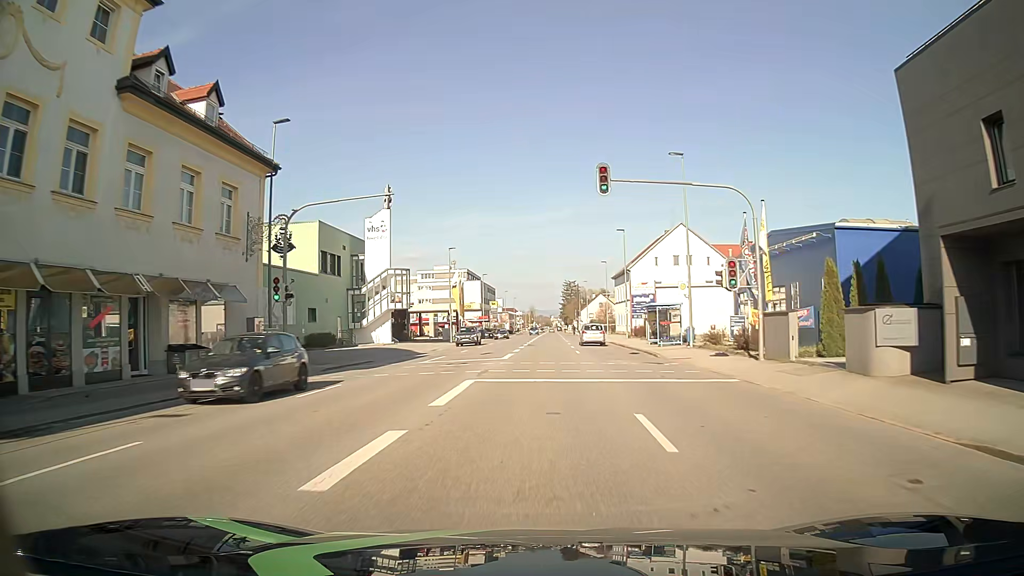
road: tertiary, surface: asphalt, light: Day
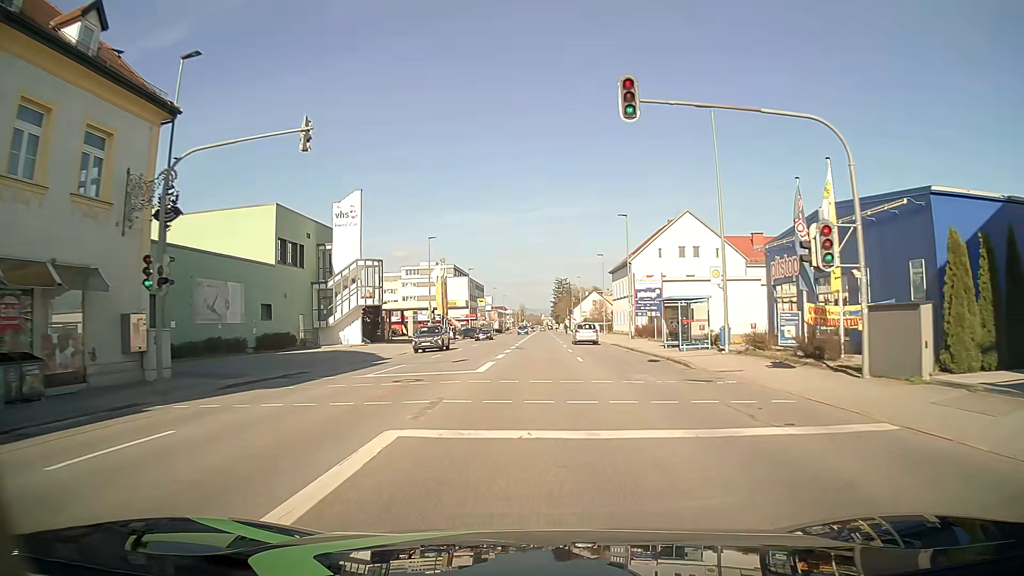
(0.0, +8.1) m; +1°
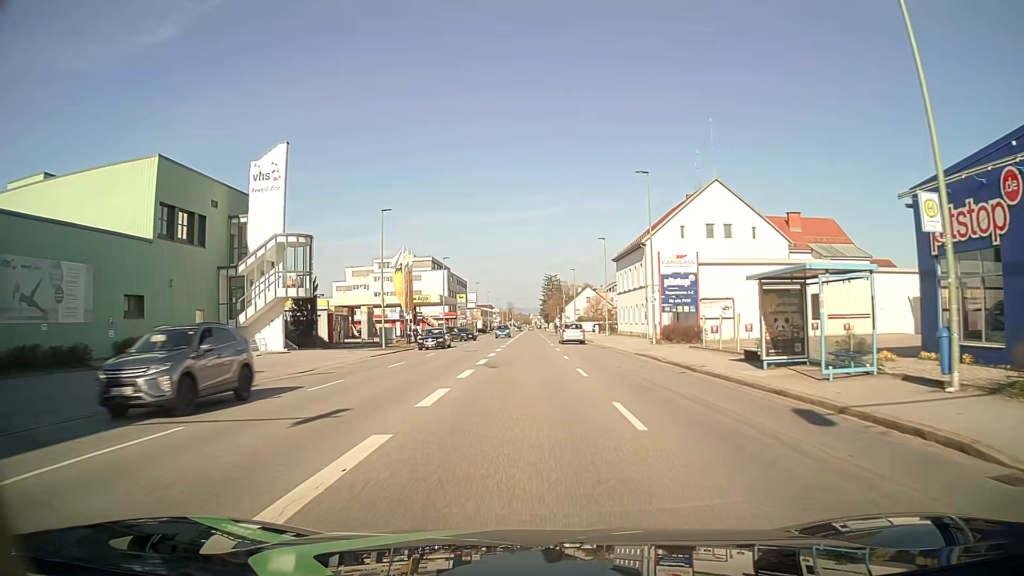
(+0.2, +16.2) m; +1°
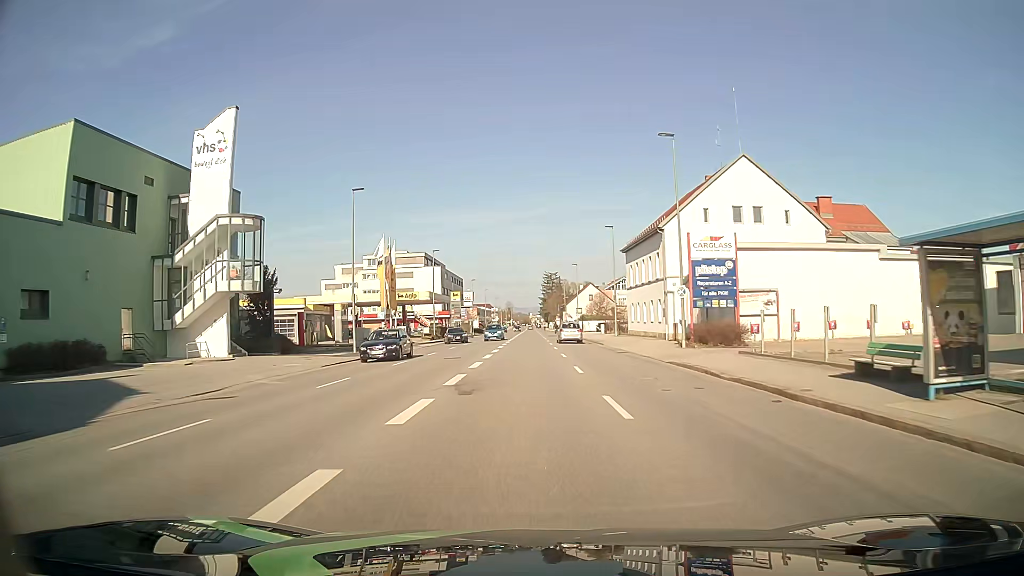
(0.0, +8.1) m; 0°
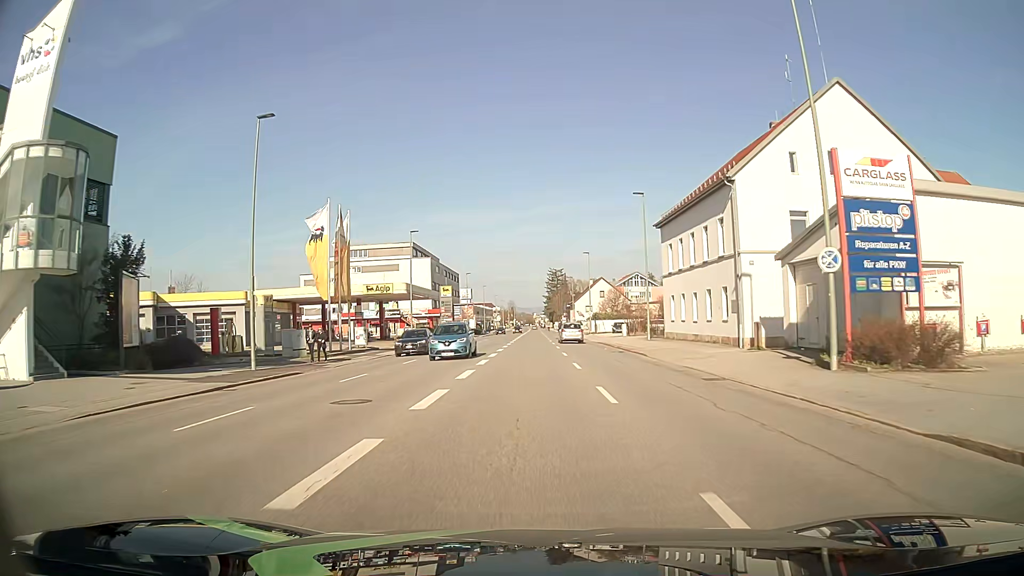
(-0.1, +16.3) m; -1°
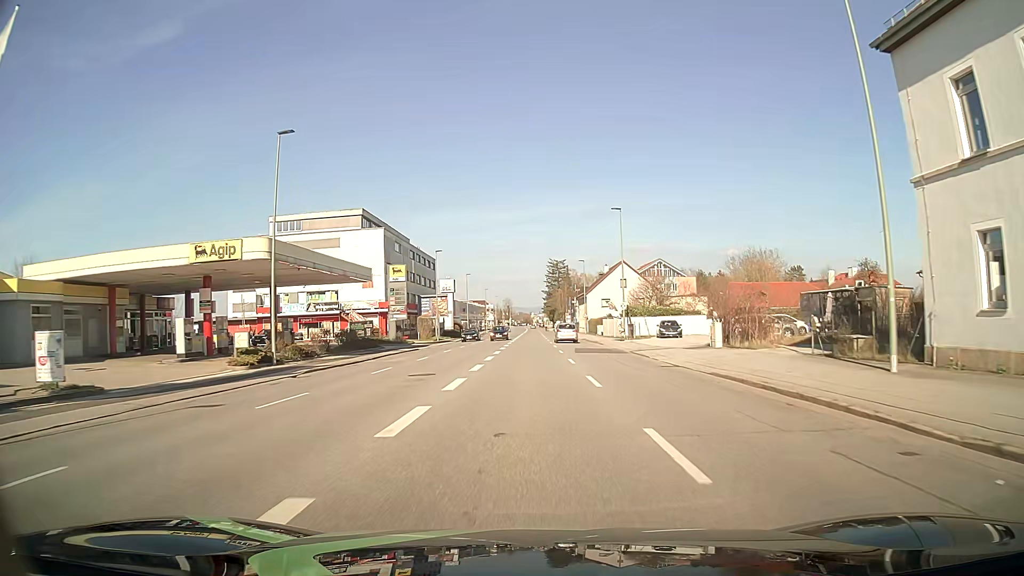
(-0.1, +32.9) m; 0°
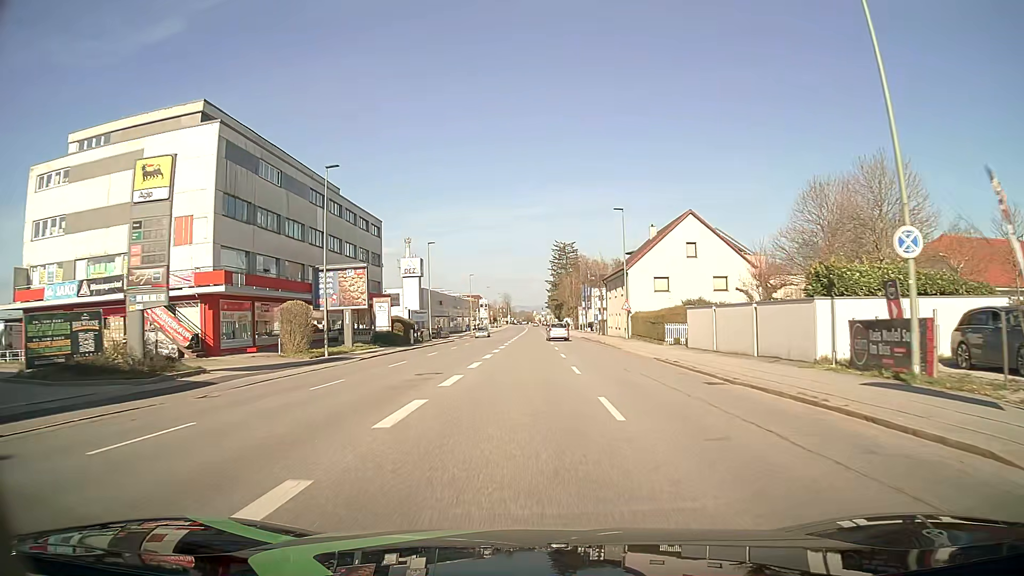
(+0.3, +41.4) m; 0°
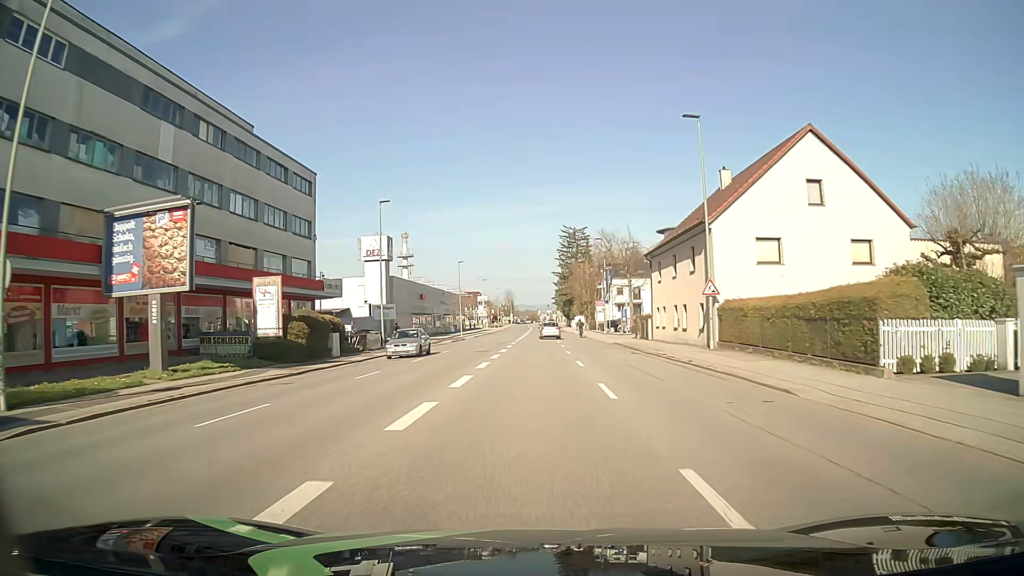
(-0.1, +24.3) m; -1°
(0, +10) (0, +20) (0, +30) (0, +40) (0, +50) (+1, +60) (+1, +70) (+1, +80) (+1, +90) (+1, +100) m
